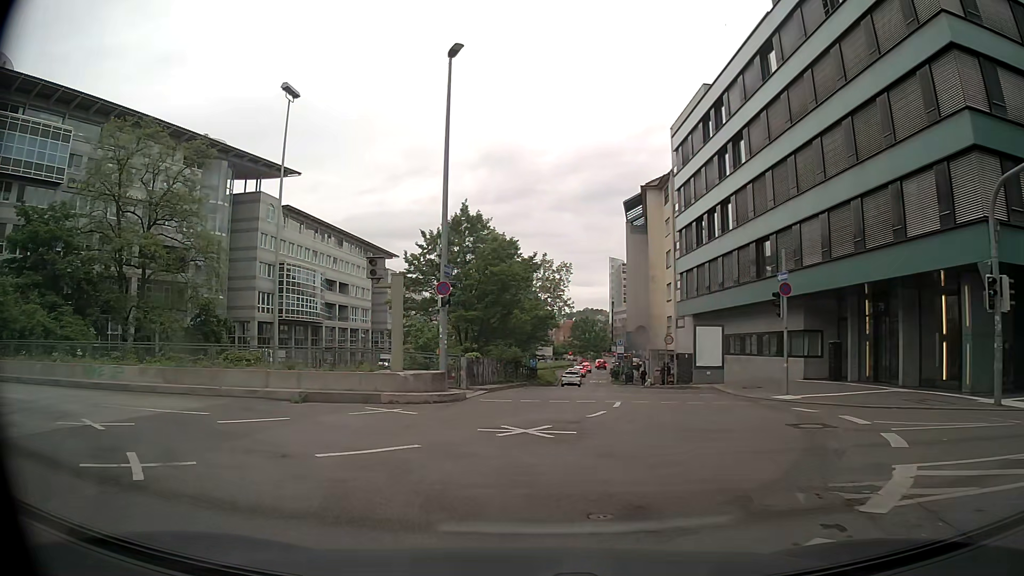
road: primary_link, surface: asphalt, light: Day
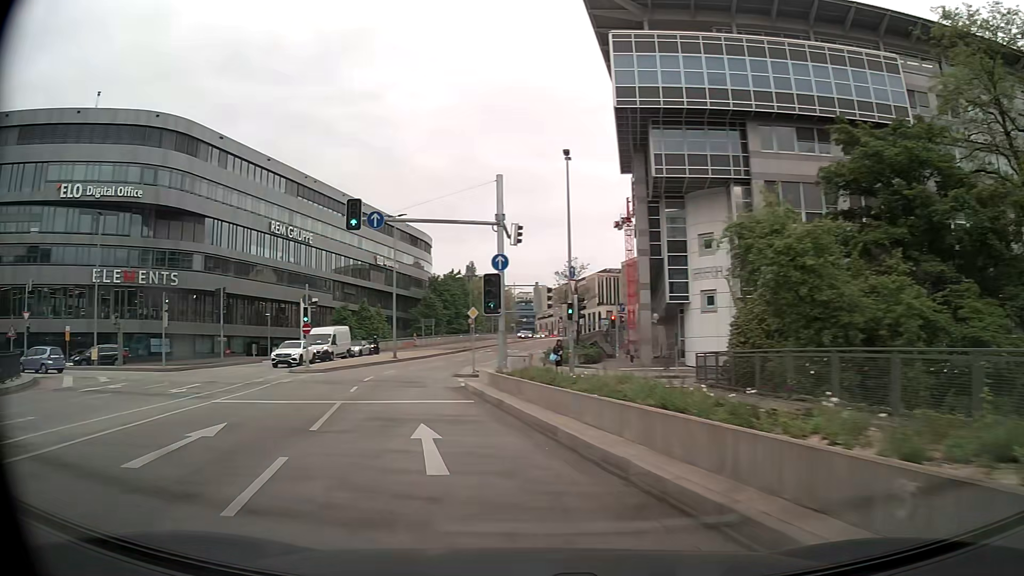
(-10.5, +15.0) m; -76°
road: primary
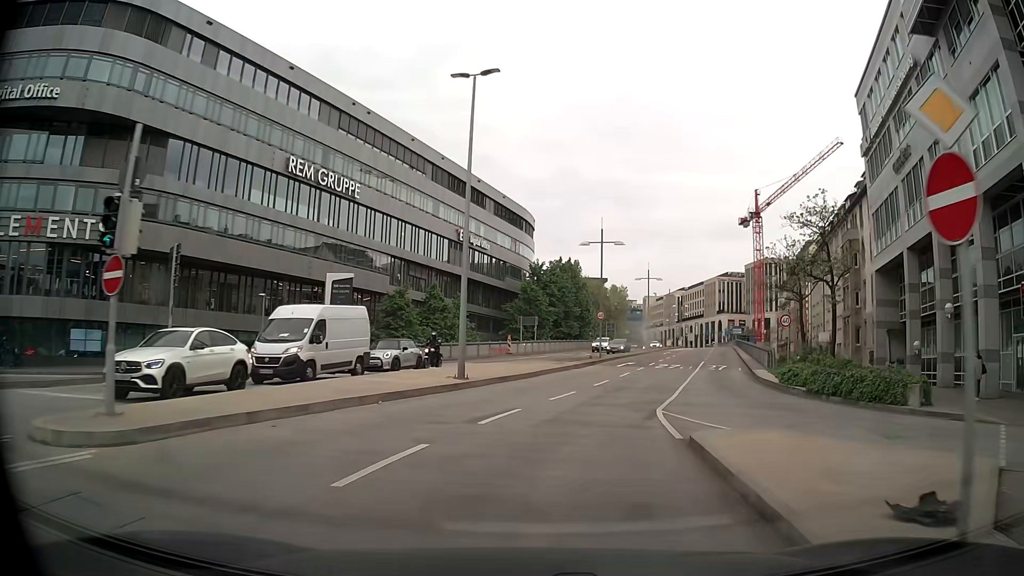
(-4.0, +27.7) m; -8°
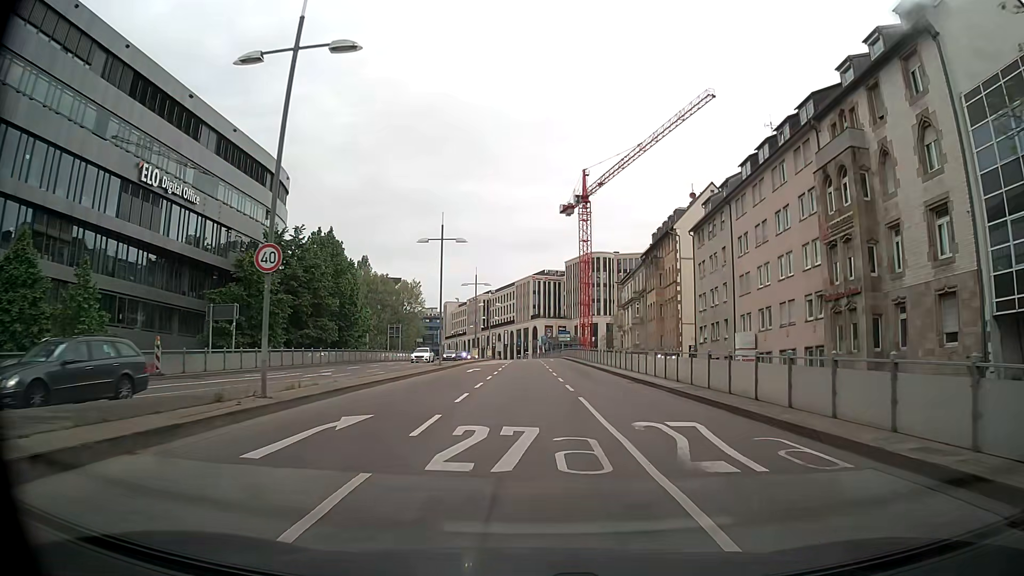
(+6.1, +30.7) m; +18°
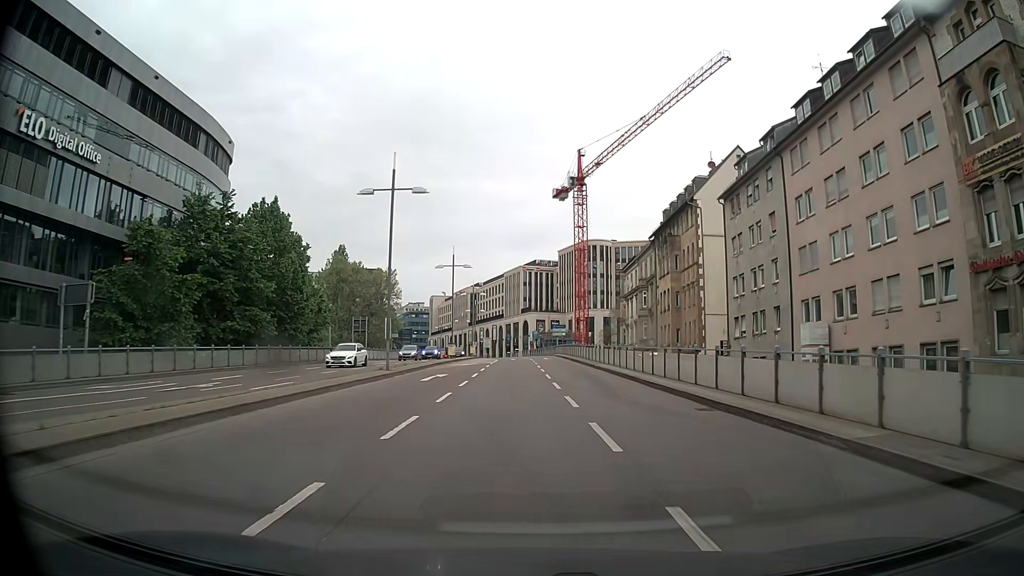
(0.0, +12.8) m; +1°
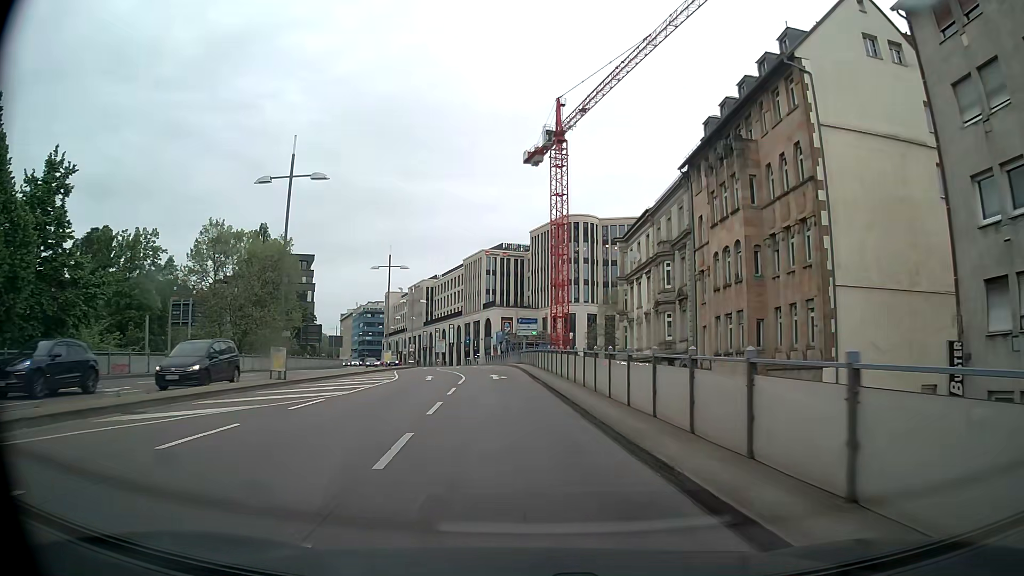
(+1.5, +31.6) m; +2°
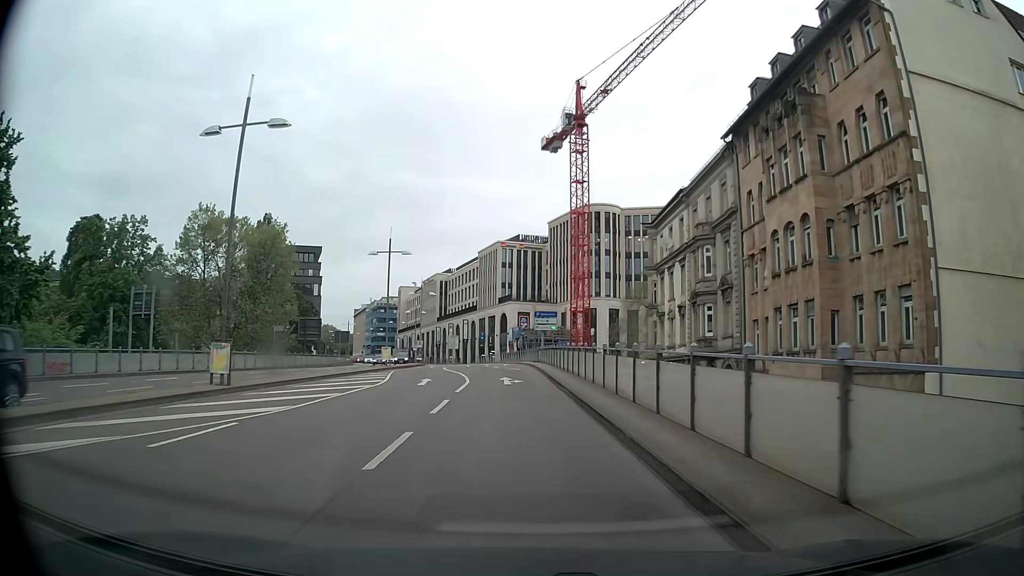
(-0.1, +6.4) m; -1°
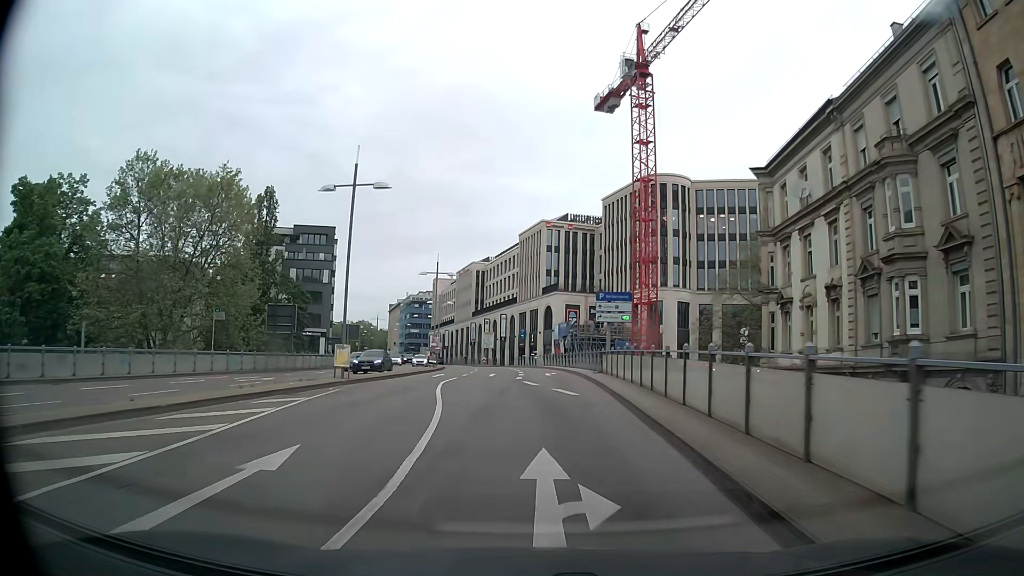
(-0.6, +19.0) m; -3°
(0, +10) (-1, +20) (-2, +30) (-2, +40) (-3, +50) (-4, +60) (-5, +70) (-6, +80) (-8, +90) (-11, +99) m
